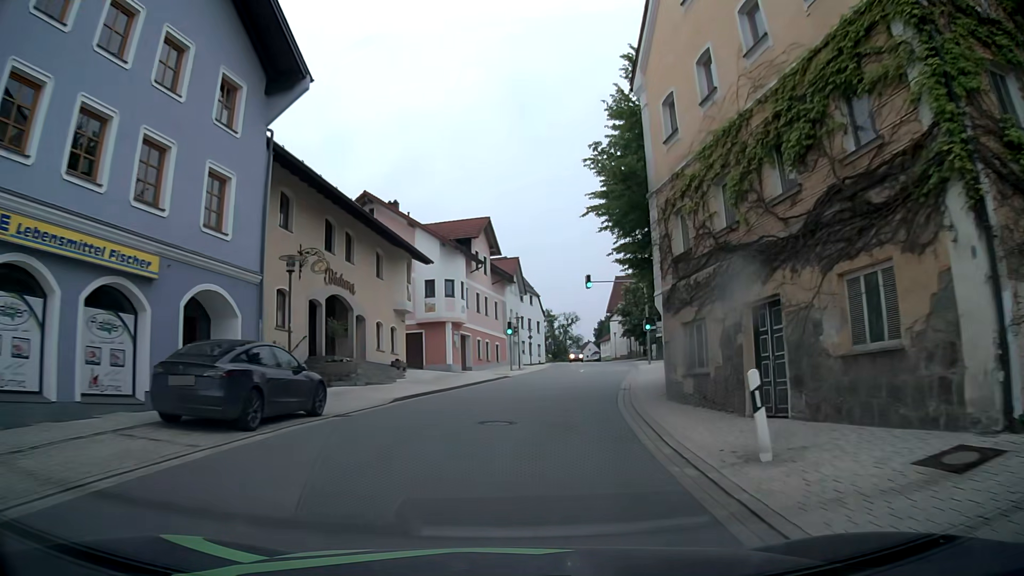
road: tertiary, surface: asphalt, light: Day
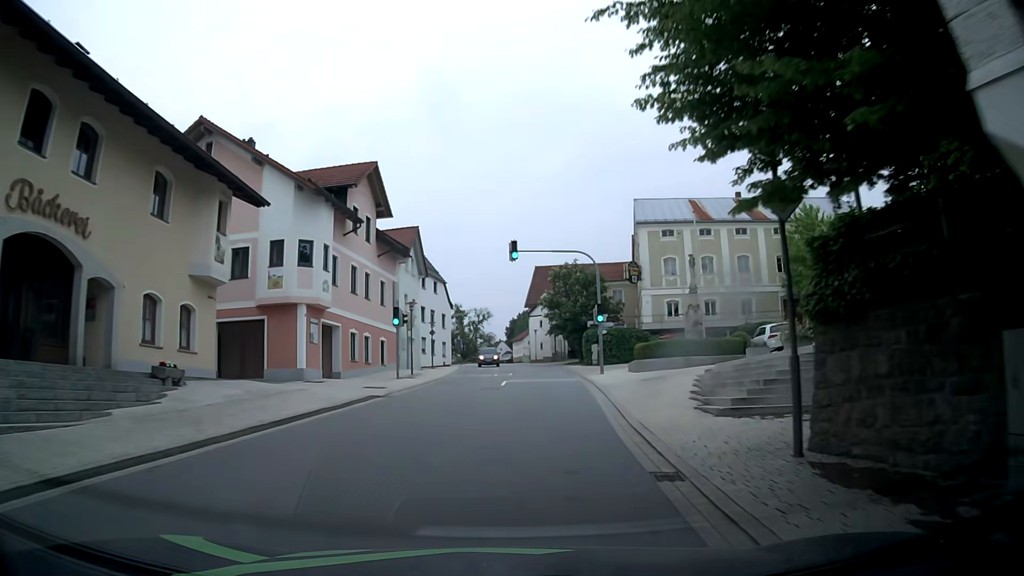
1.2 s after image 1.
(+1.0, +14.5) m; +8°
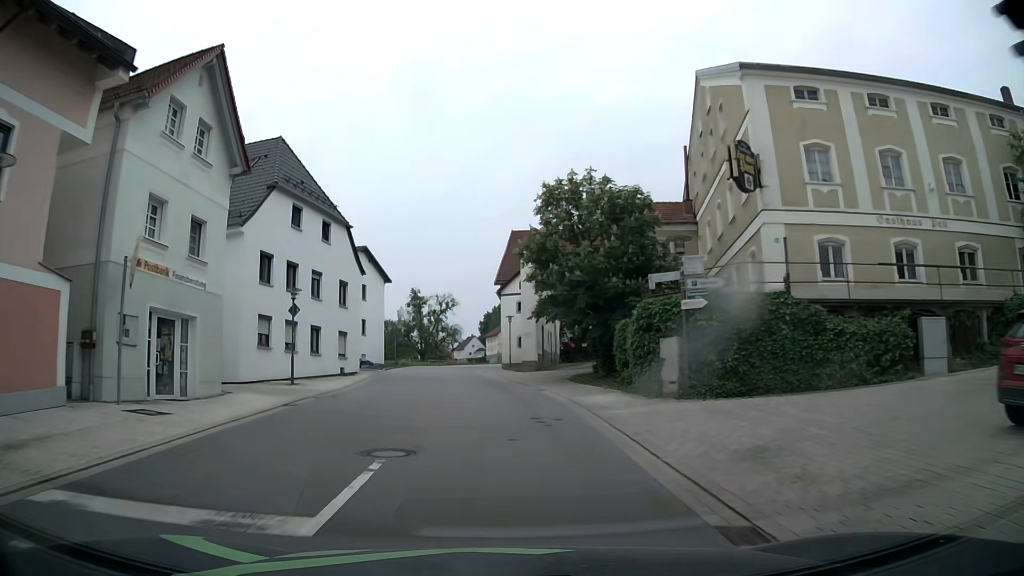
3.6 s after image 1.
(+1.6, +28.9) m; +3°
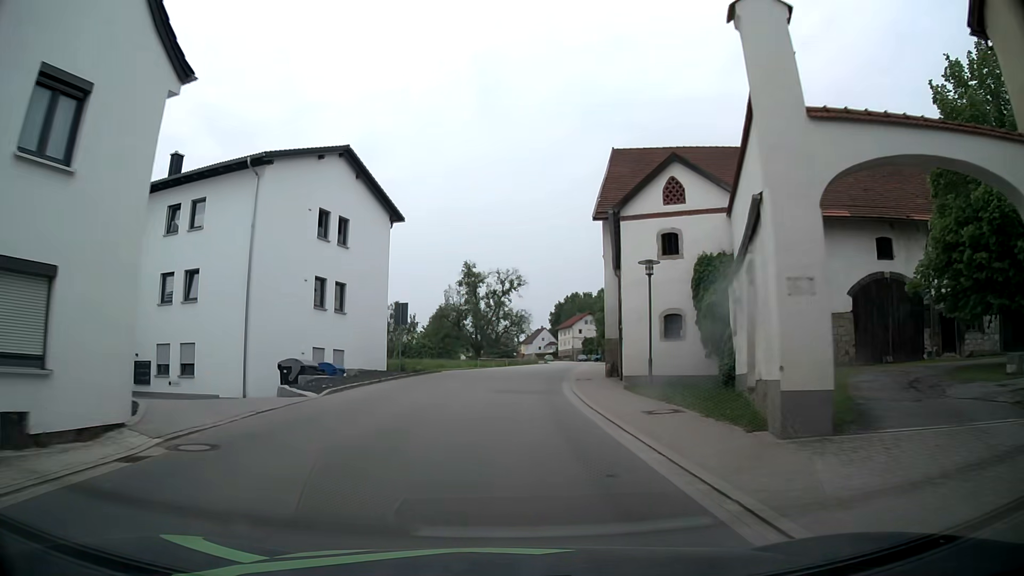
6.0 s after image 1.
(-1.8, +28.6) m; -6°
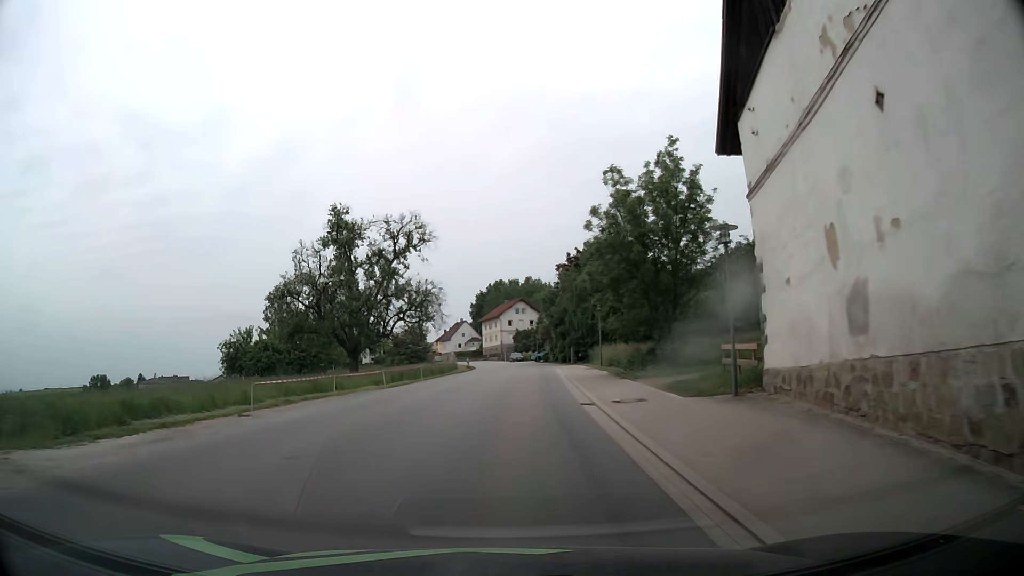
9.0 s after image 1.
(+1.8, +36.1) m; +7°
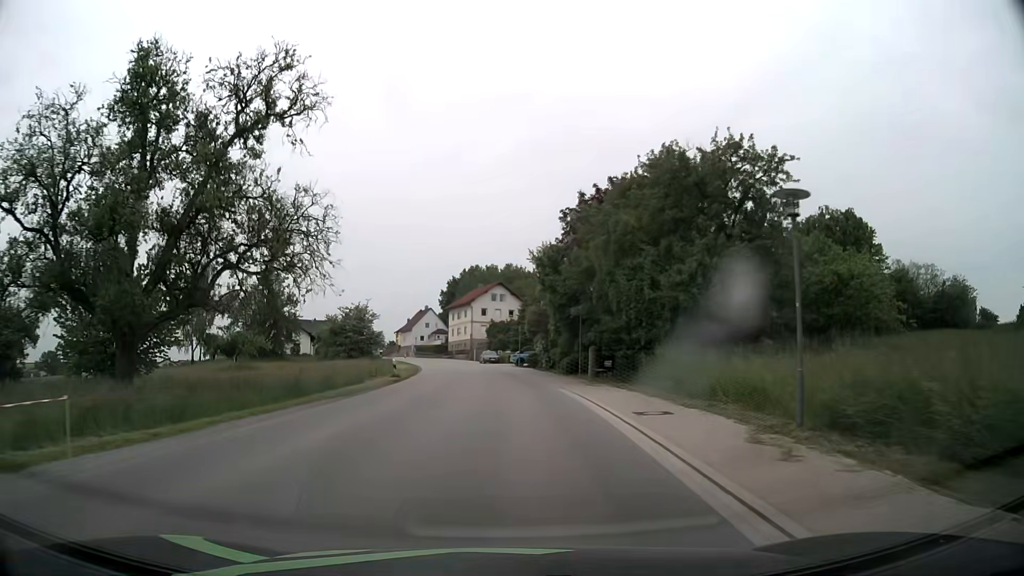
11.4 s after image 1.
(+0.7, +29.8) m; +2°
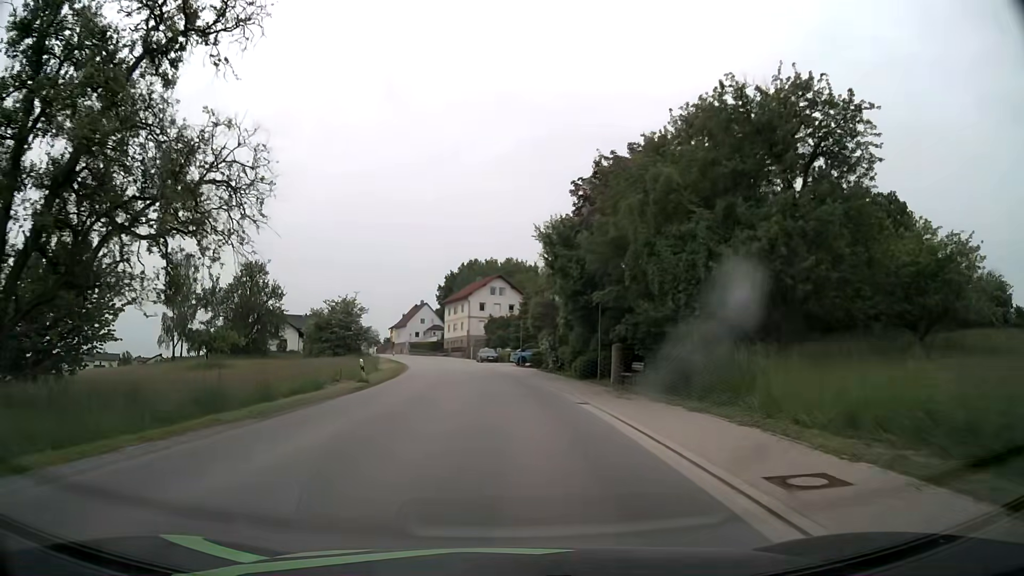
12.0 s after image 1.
(0.0, +7.5) m; 0°
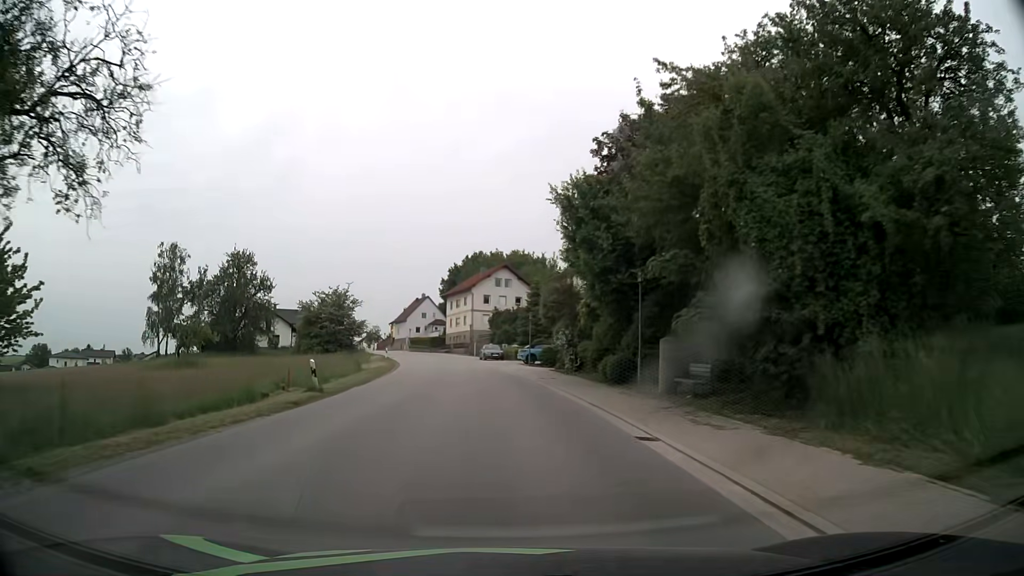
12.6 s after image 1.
(0.0, +7.5) m; 0°
(0, +10) (-1, +20) (-1, +30) (-2, +40) (-3, +50) (-5, +60) (-7, +69) (-10, +79) (-12, +89) (-15, +98) m
